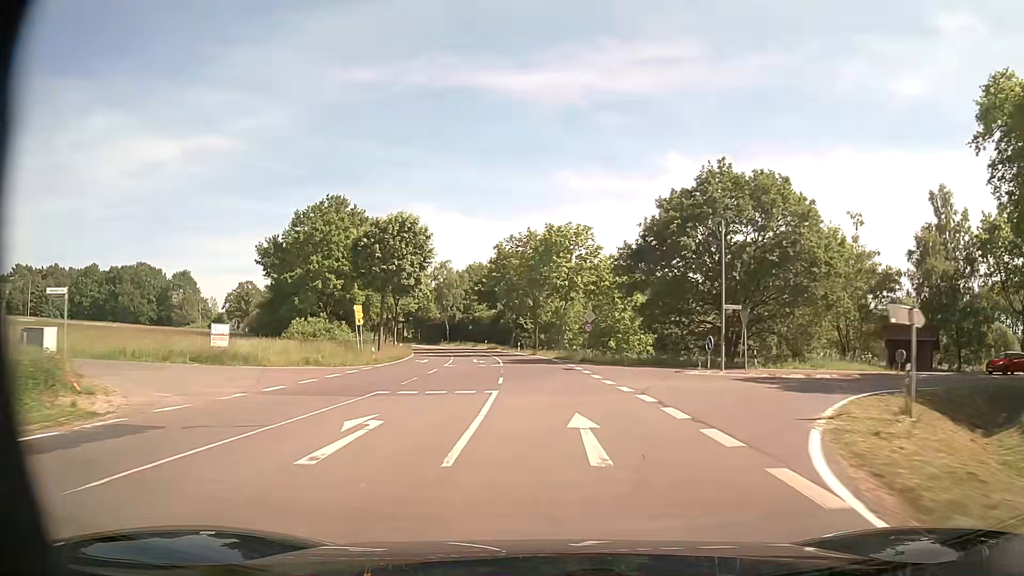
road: tertiary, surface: asphalt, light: Day
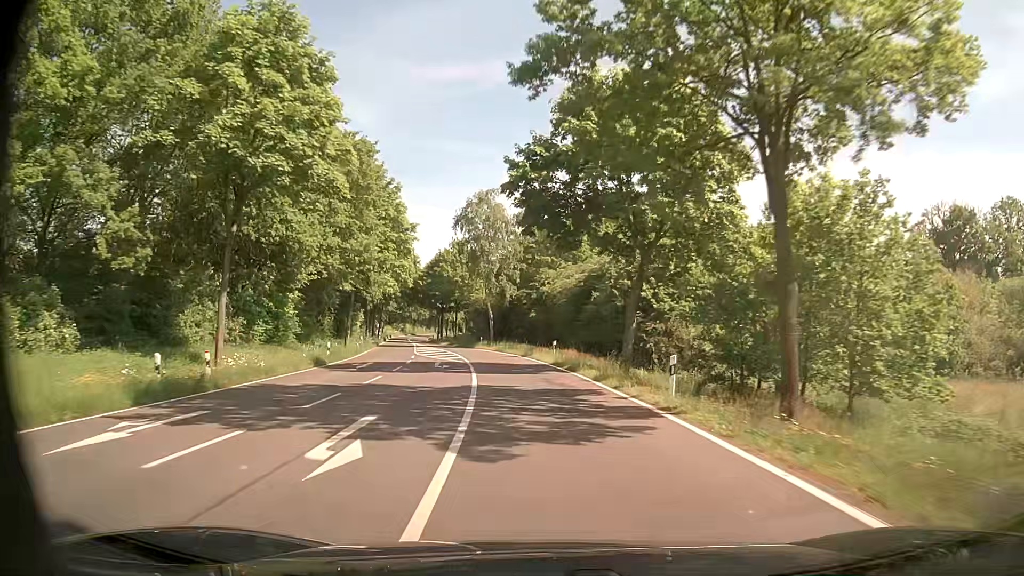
(-3.4, +53.7) m; -7°
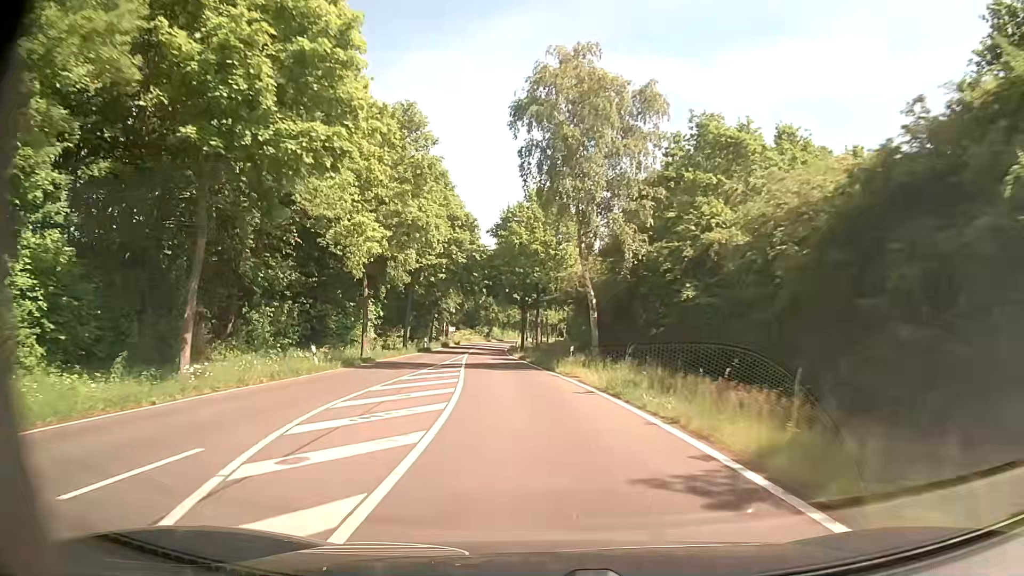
(-2.4, +32.1) m; -9°
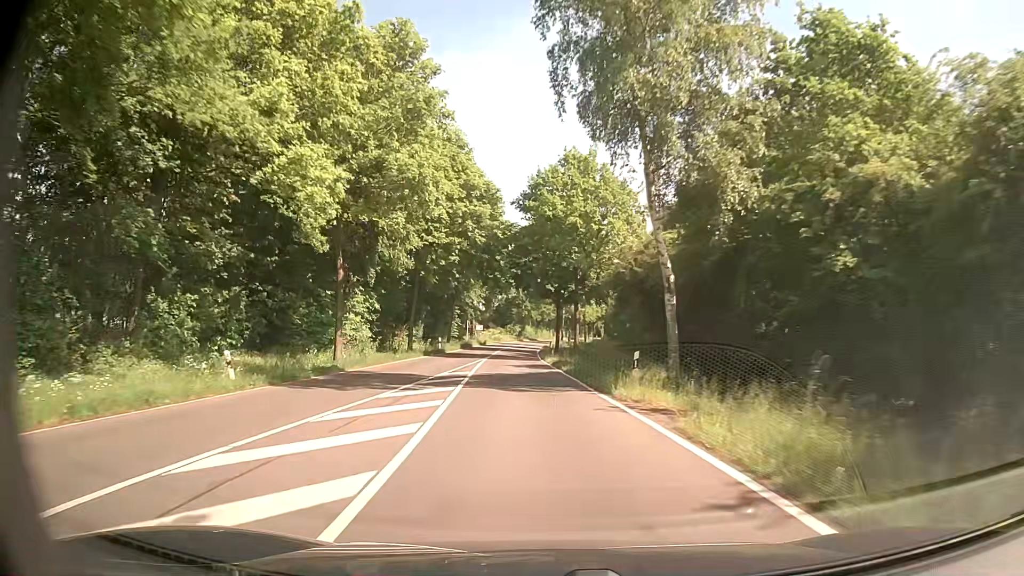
(-0.3, +10.7) m; -3°
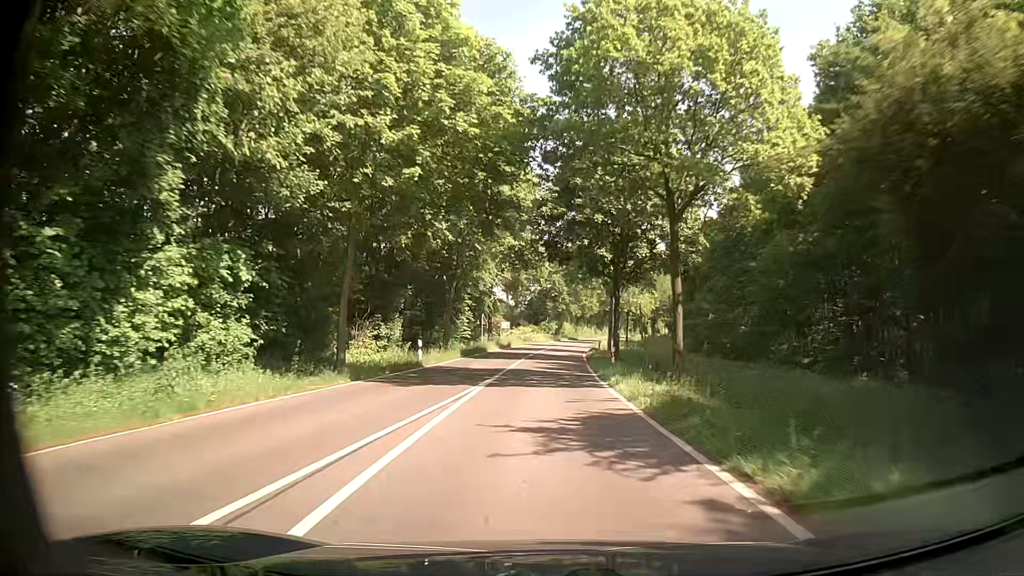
(-0.8, +21.5) m; -3°
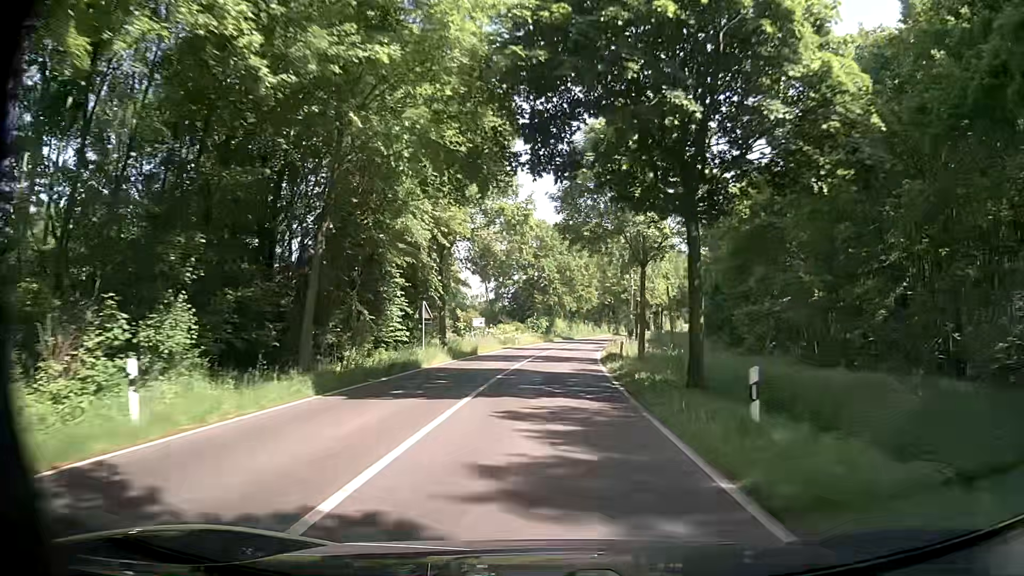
(+0.2, +21.6) m; +1°
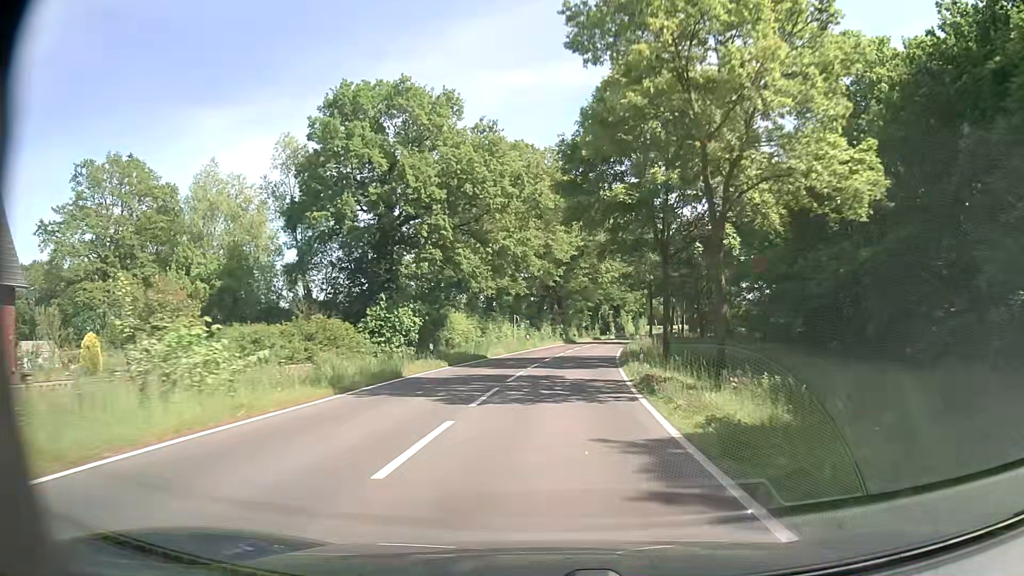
(+2.3, +53.8) m; +6°
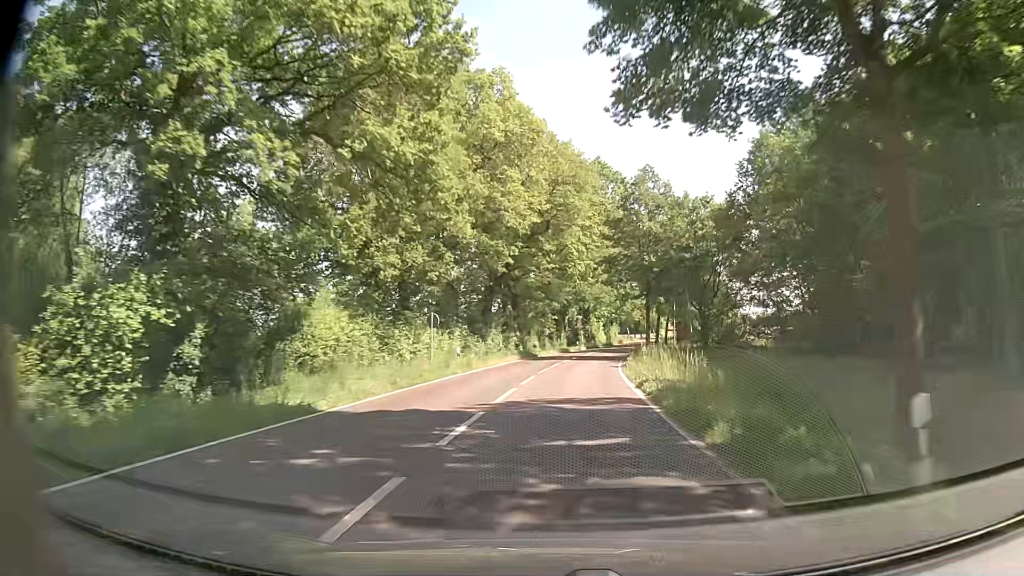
(+0.7, +21.4) m; +4°
